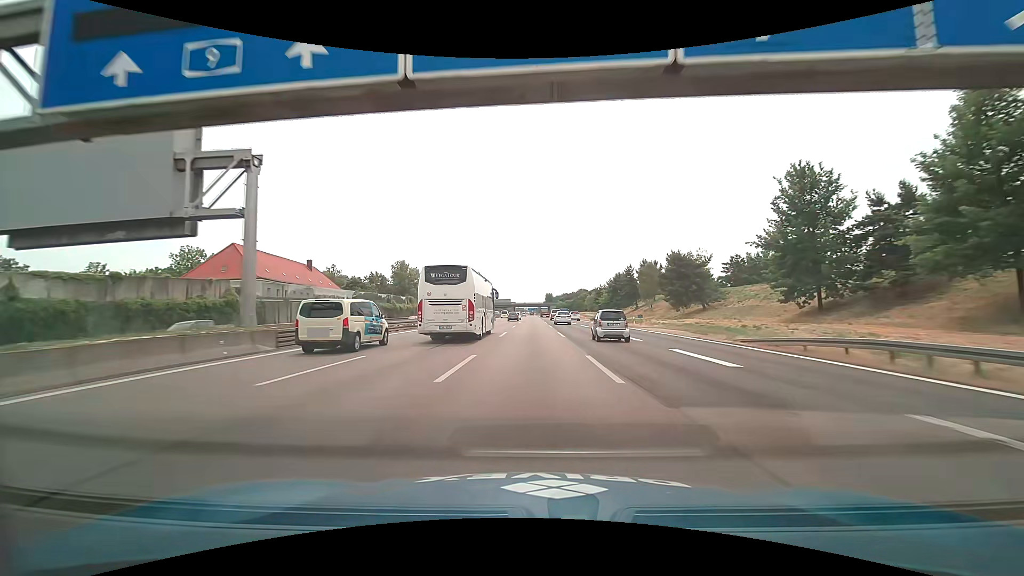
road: motorway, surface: asphalt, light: Day
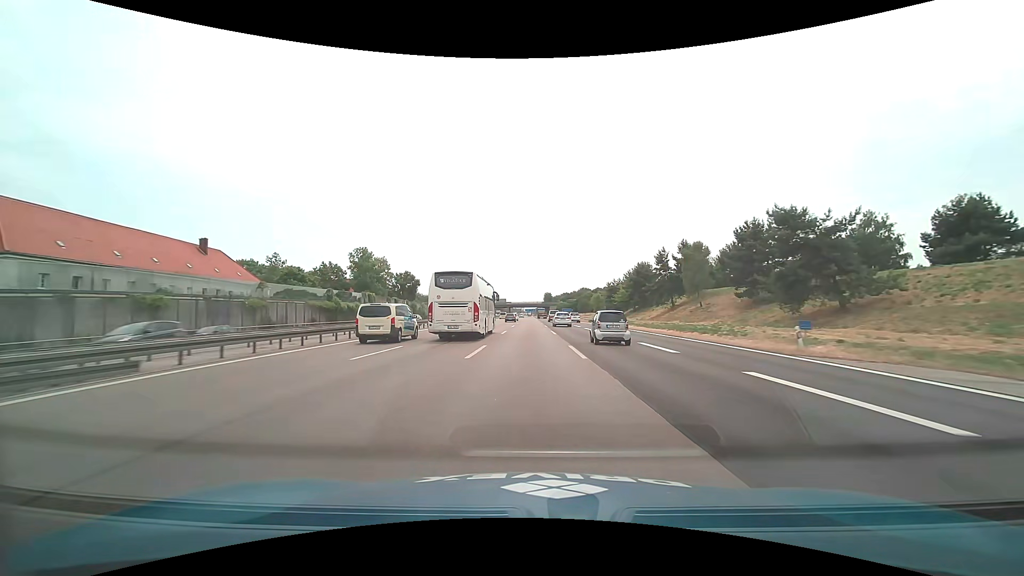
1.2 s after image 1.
(+0.1, +31.0) m; 0°
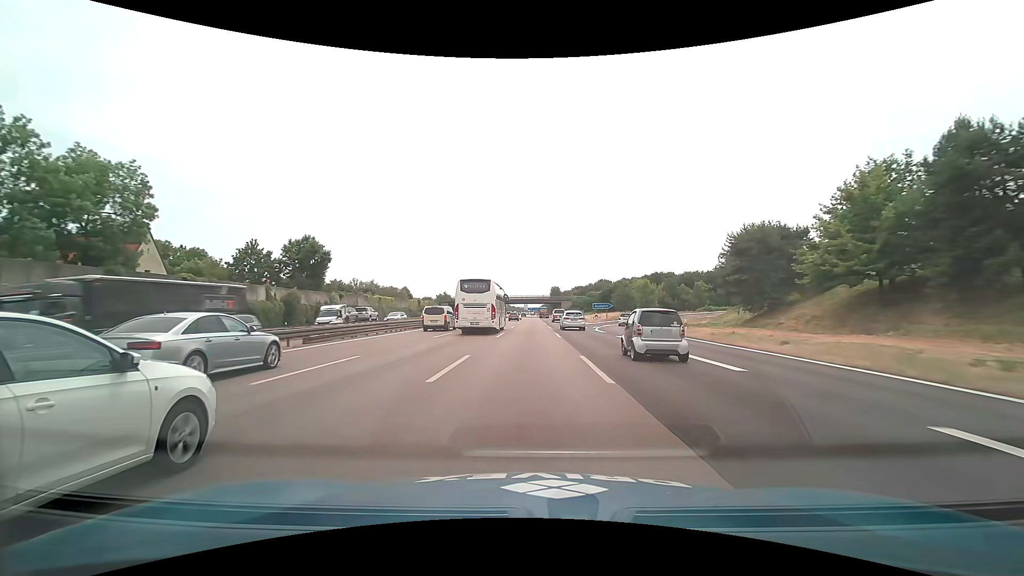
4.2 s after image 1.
(-0.3, +77.8) m; -1°
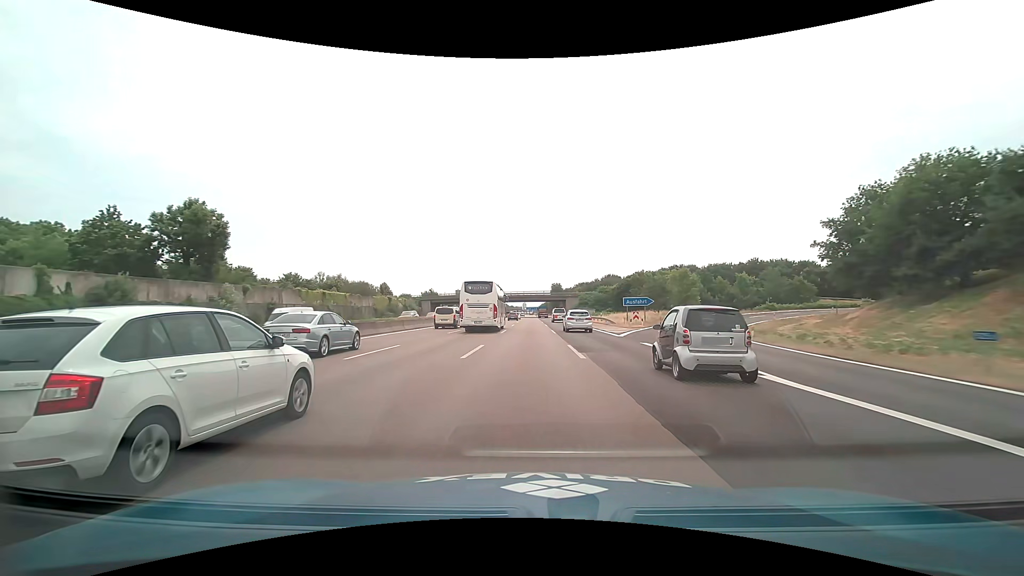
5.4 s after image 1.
(+0.1, +31.2) m; 0°
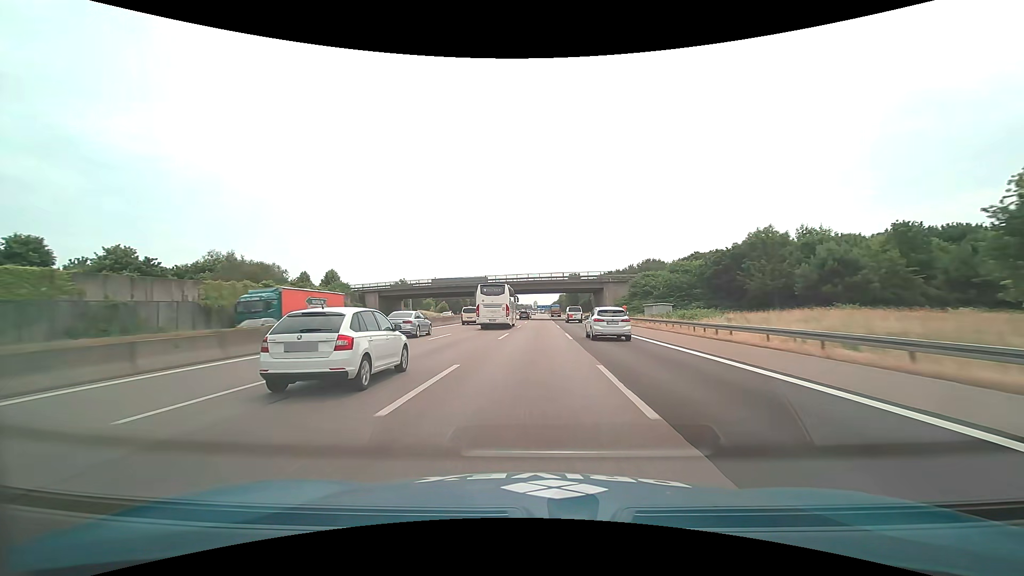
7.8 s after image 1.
(0.0, +62.5) m; -1°
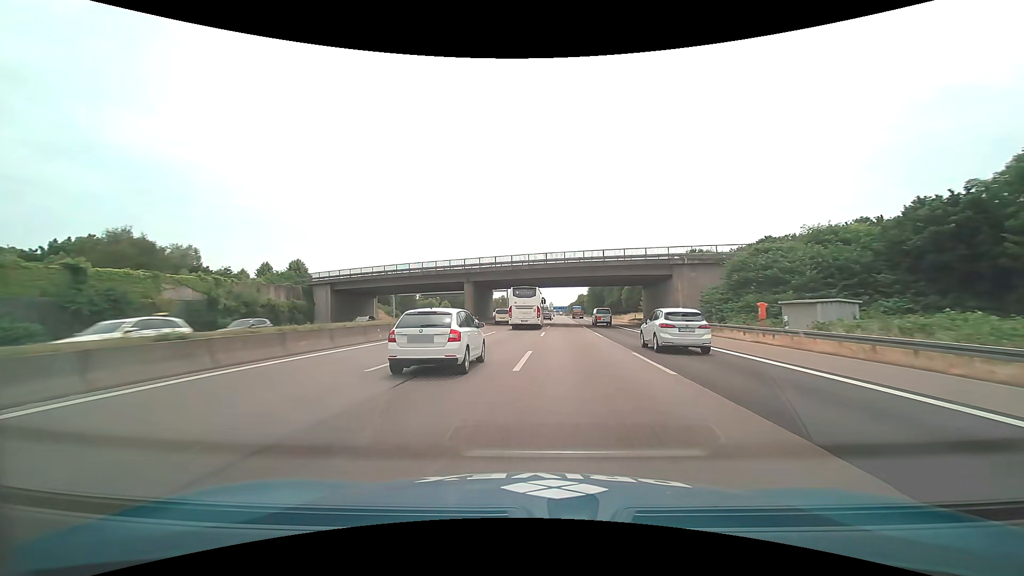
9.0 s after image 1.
(-0.7, +31.2) m; -2°
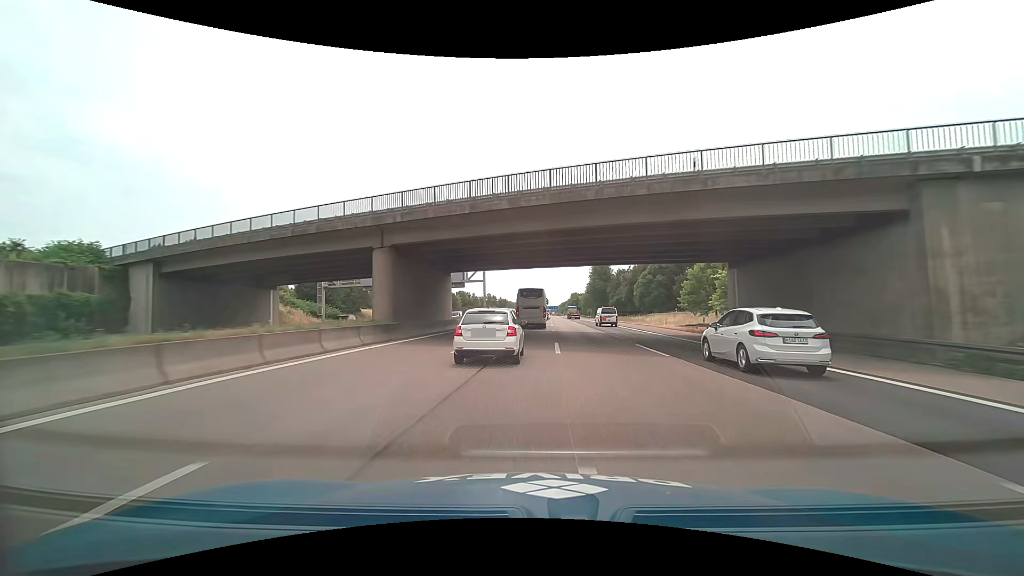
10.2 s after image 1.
(+0.2, +31.1) m; +1°
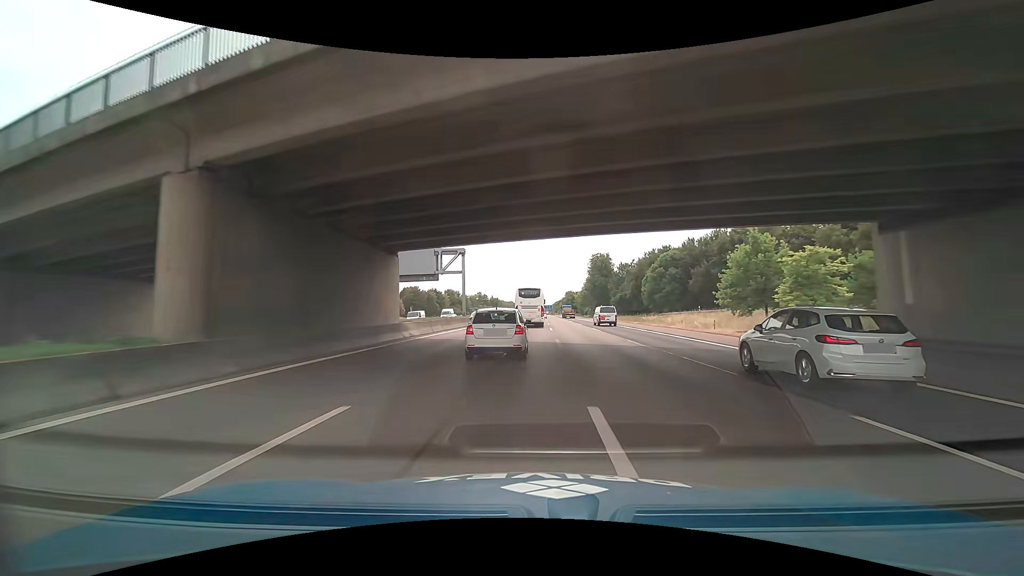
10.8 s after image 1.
(+0.1, +15.4) m; +1°
(0, +10) (0, +20) (0, +30) (0, +40) (0, +50) (+1, +60) (+1, +70) (+1, +80) (+1, +90) (+1, +100) m
